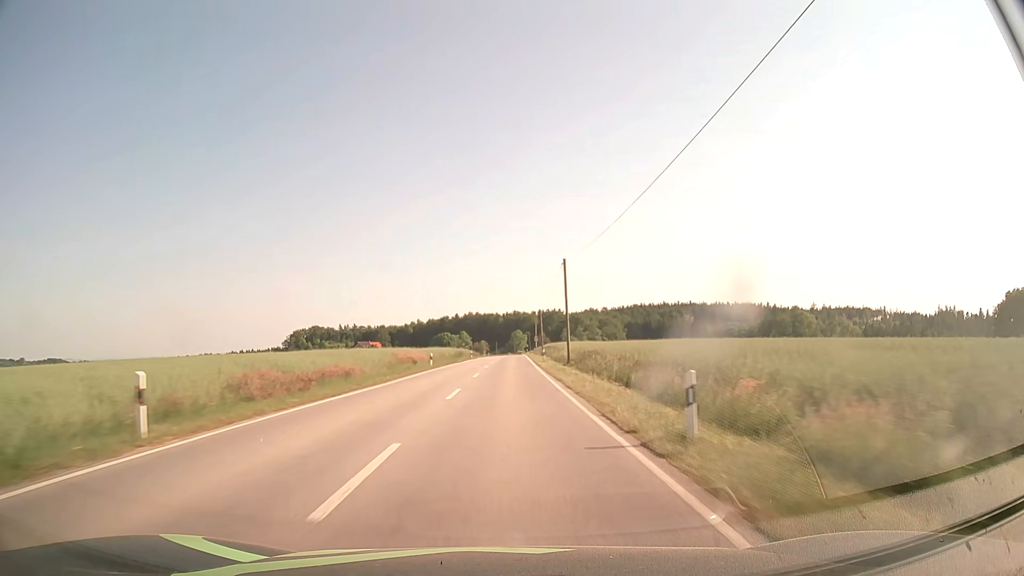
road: secondary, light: Day
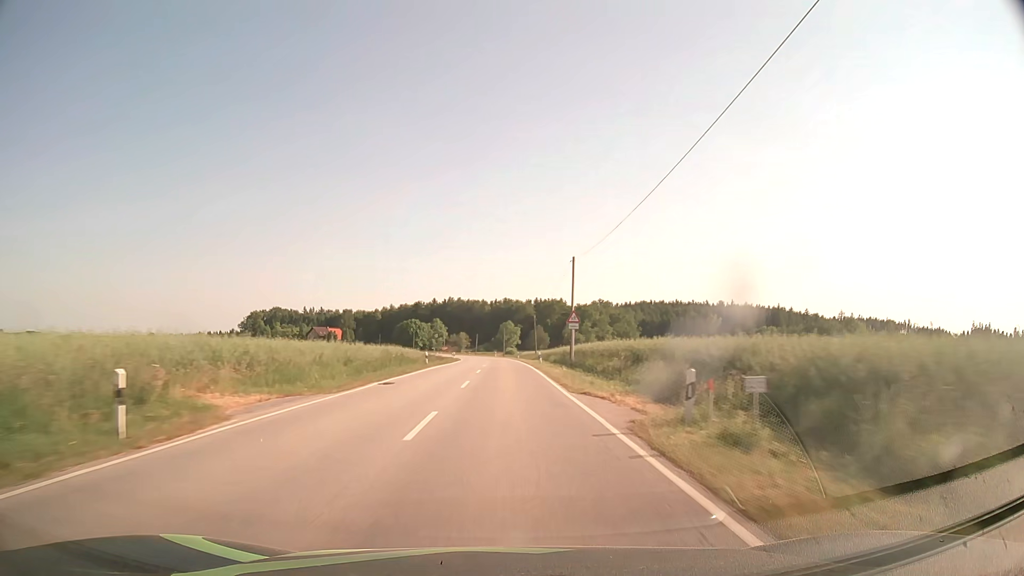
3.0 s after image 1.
(+0.7, +79.3) m; +1°
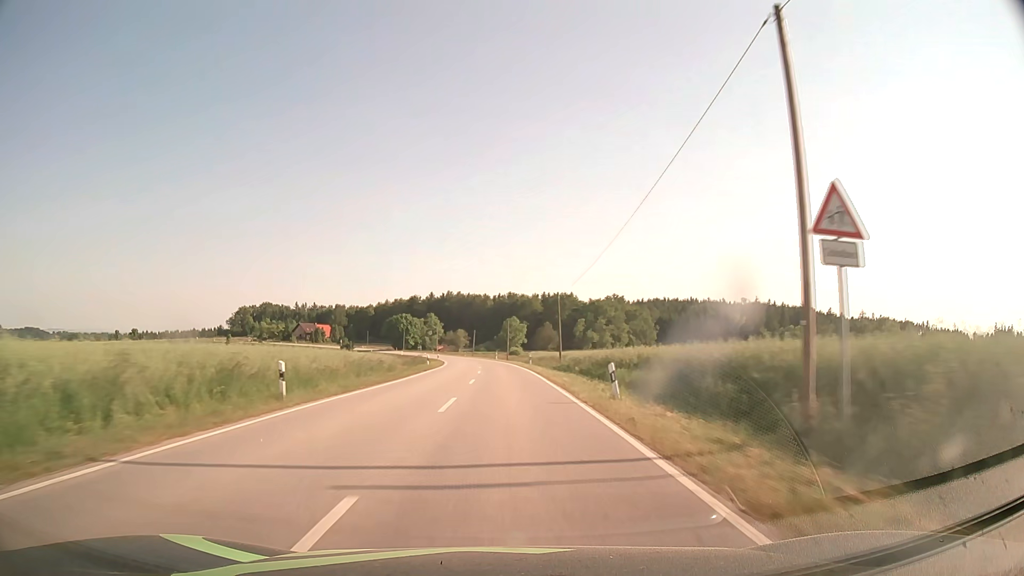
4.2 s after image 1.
(0.0, +31.7) m; 0°
(0, +10) (0, +20) (0, +30) (0, +40) (-1, +50) (-1, +60) (-1, +70) (-2, +80) (-3, +90) (-4, +100) m
